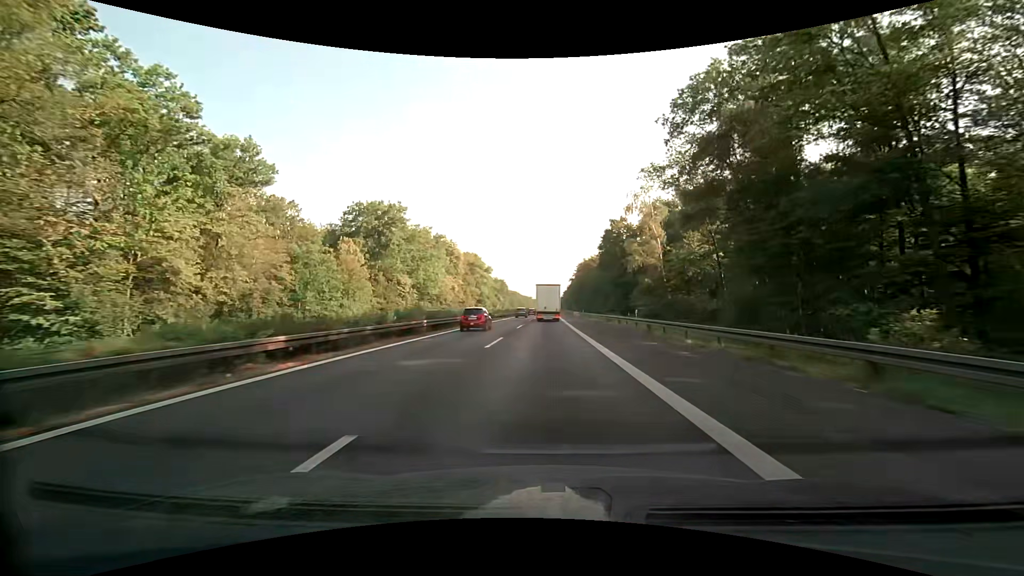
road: motorway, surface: asphalt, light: Day
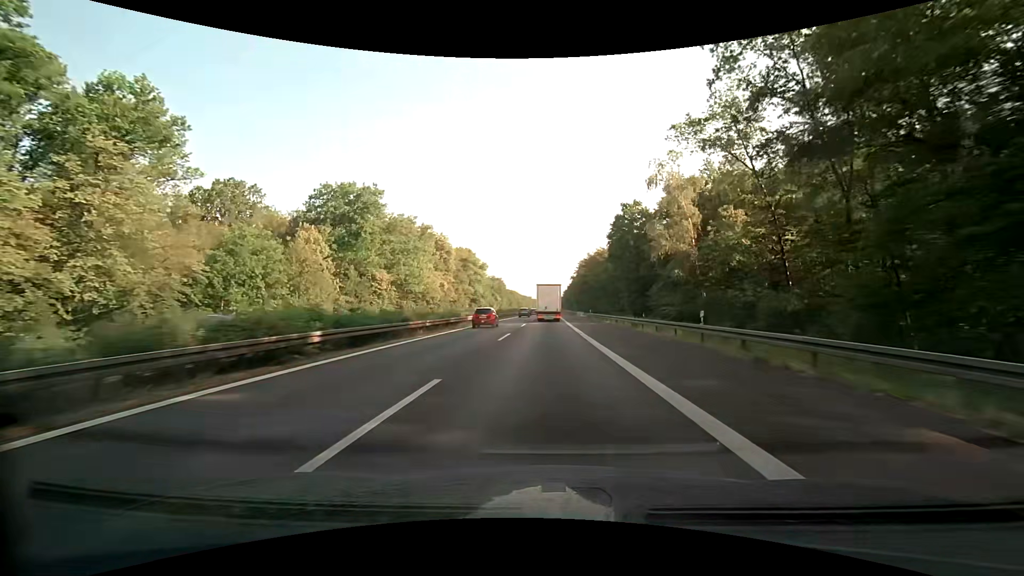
(-0.1, +13.9) m; 0°
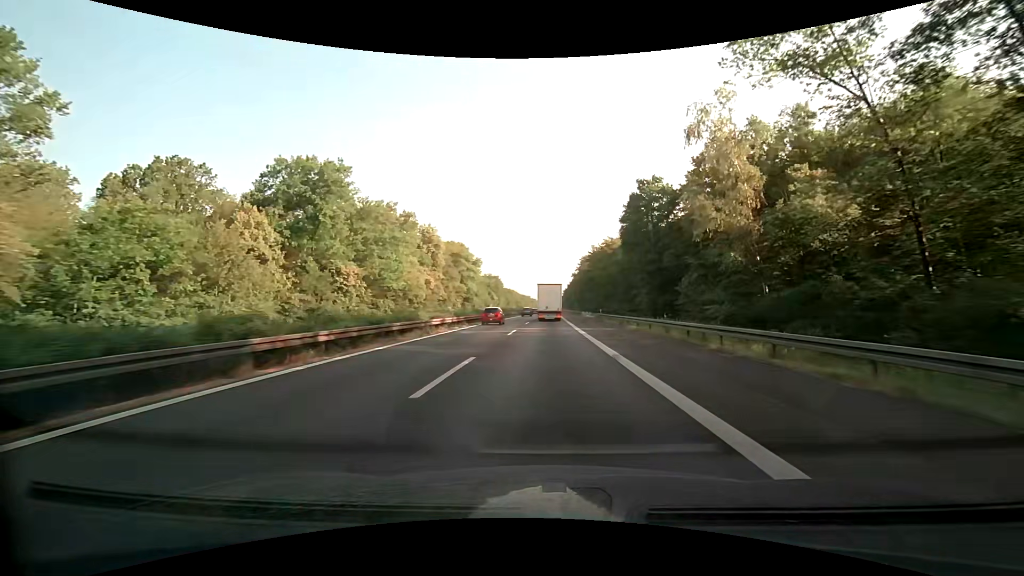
(-0.1, +13.9) m; 0°
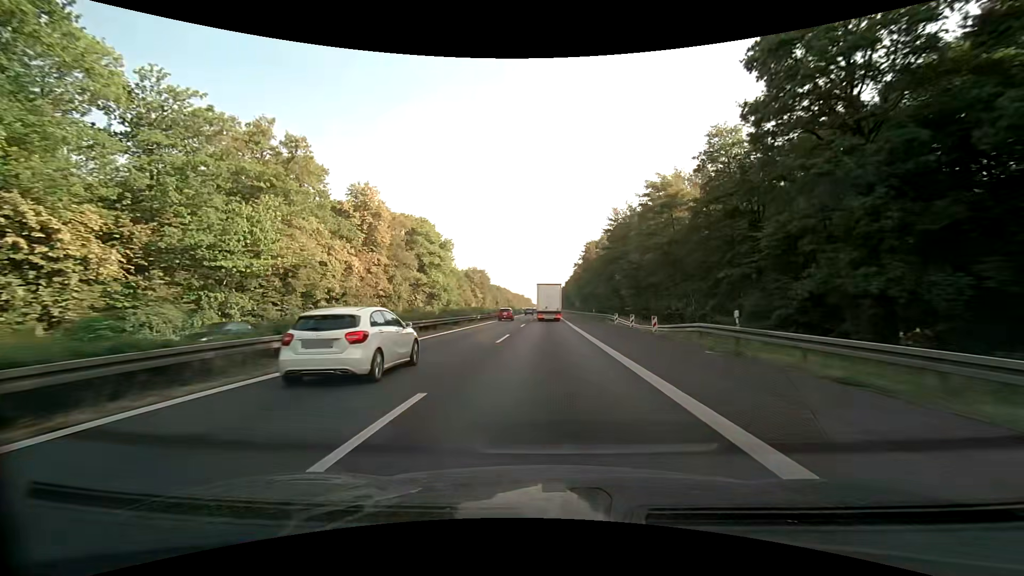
(+0.2, +41.8) m; 0°
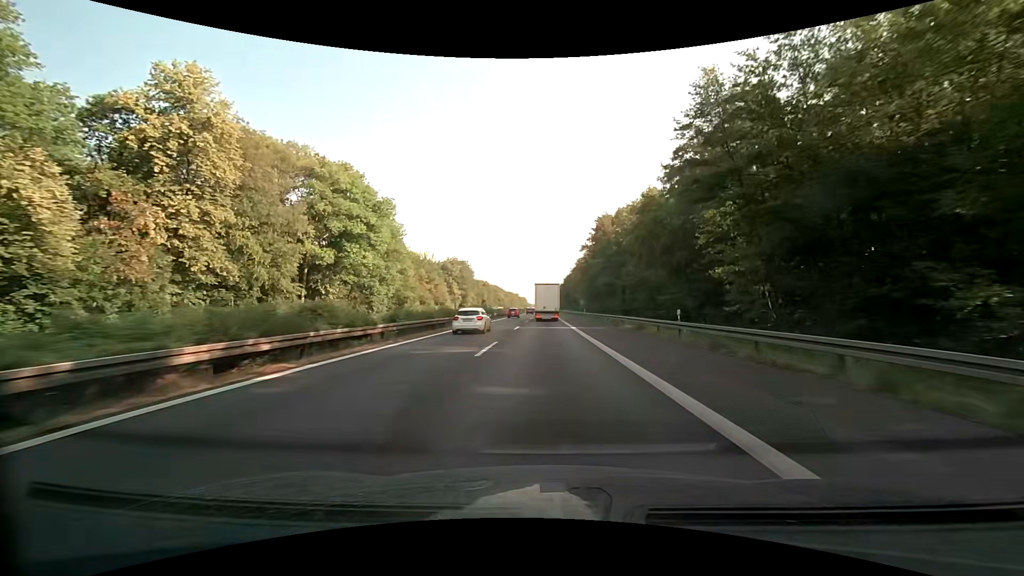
(+0.2, +41.9) m; 0°
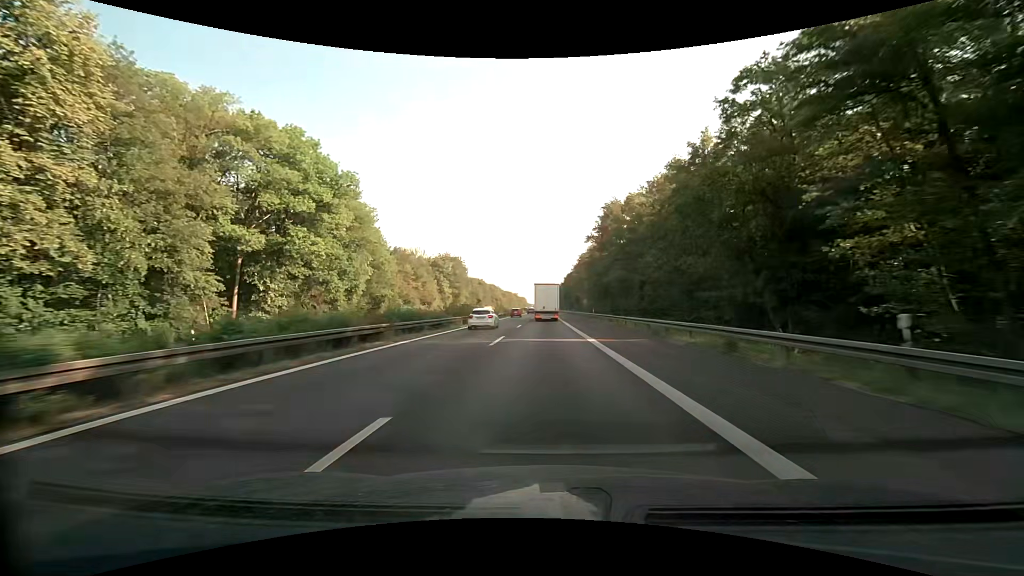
(+0.1, +13.9) m; 0°
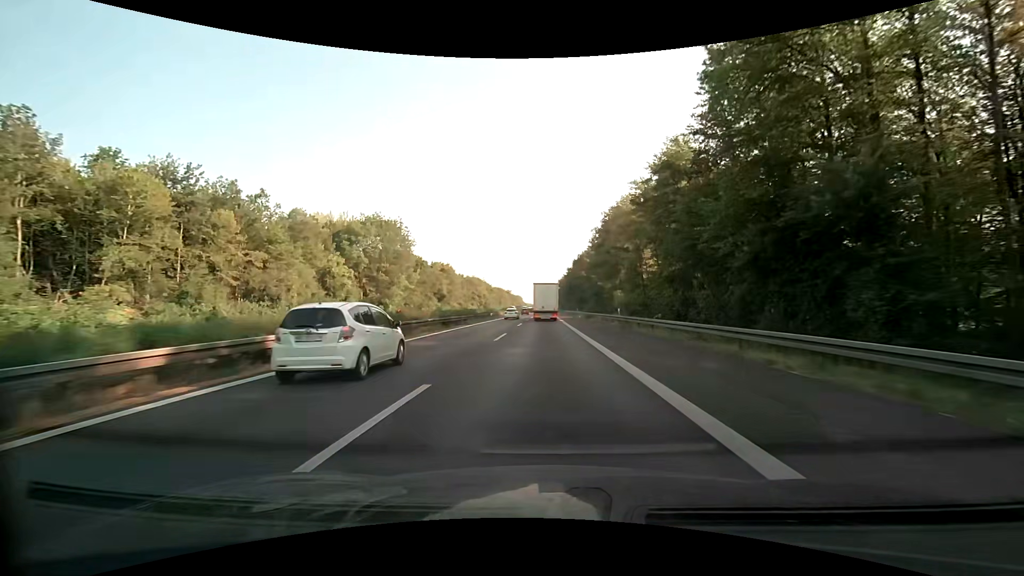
(+0.1, +69.7) m; 0°
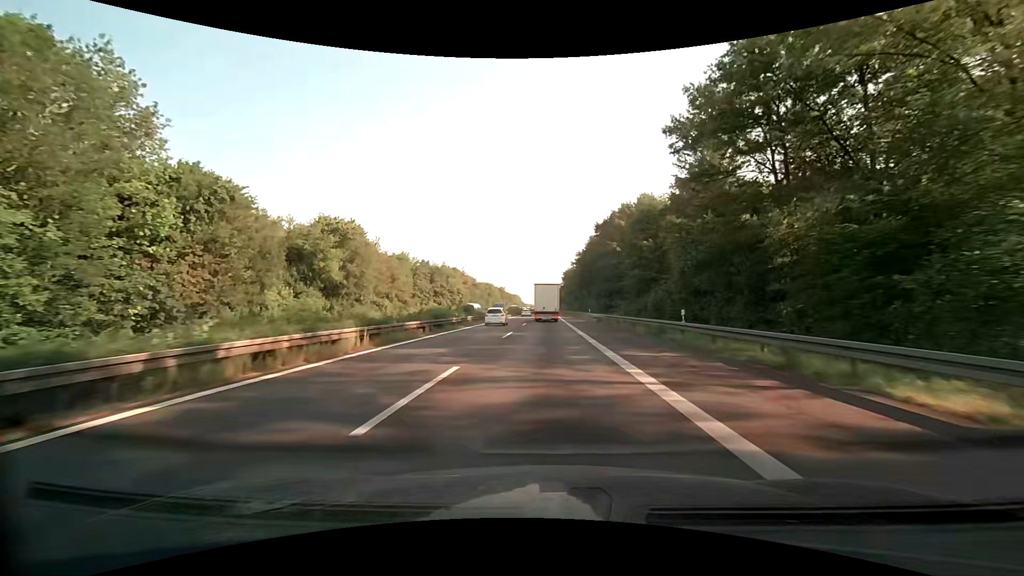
(+0.3, +69.5) m; 0°
(0, +10) (0, +20) (0, +30) (0, +40) (0, +50) (0, +60) (0, +70) (+1, +80) (+1, +90) (+1, +100) m
